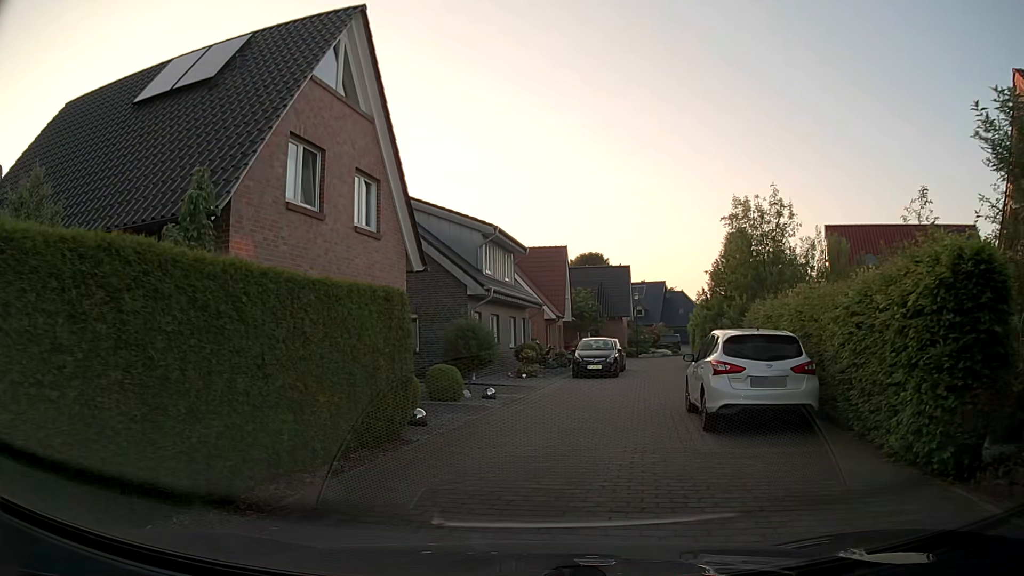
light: Day
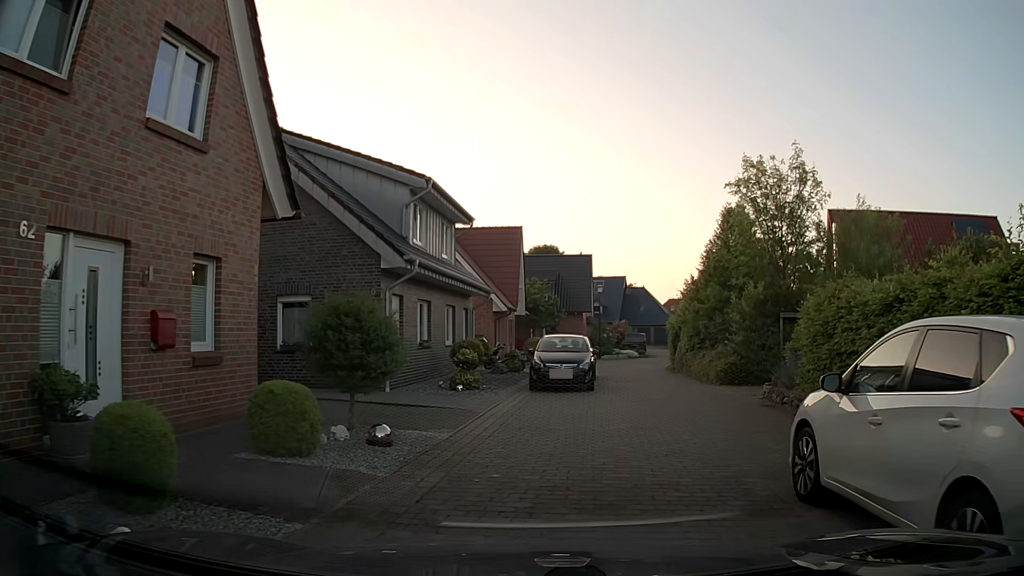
(+0.1, +7.4) m; +3°
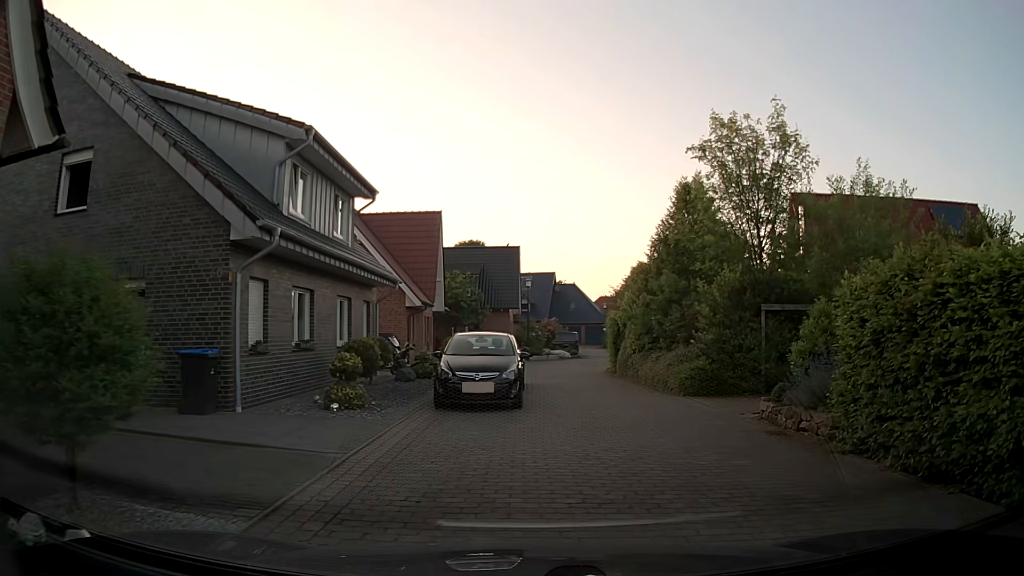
(+0.3, +4.8) m; +7°
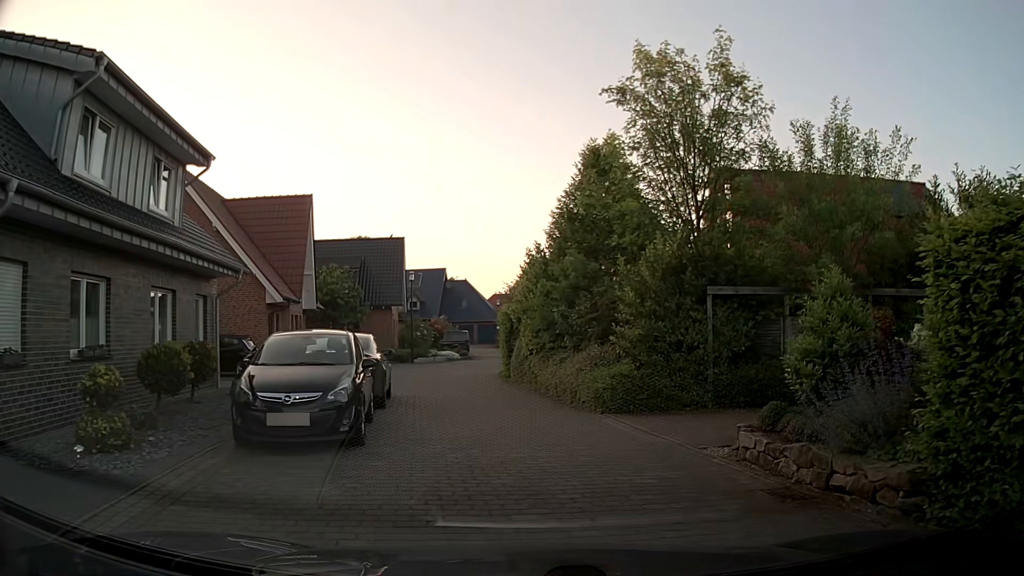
(+0.3, +4.6) m; +9°
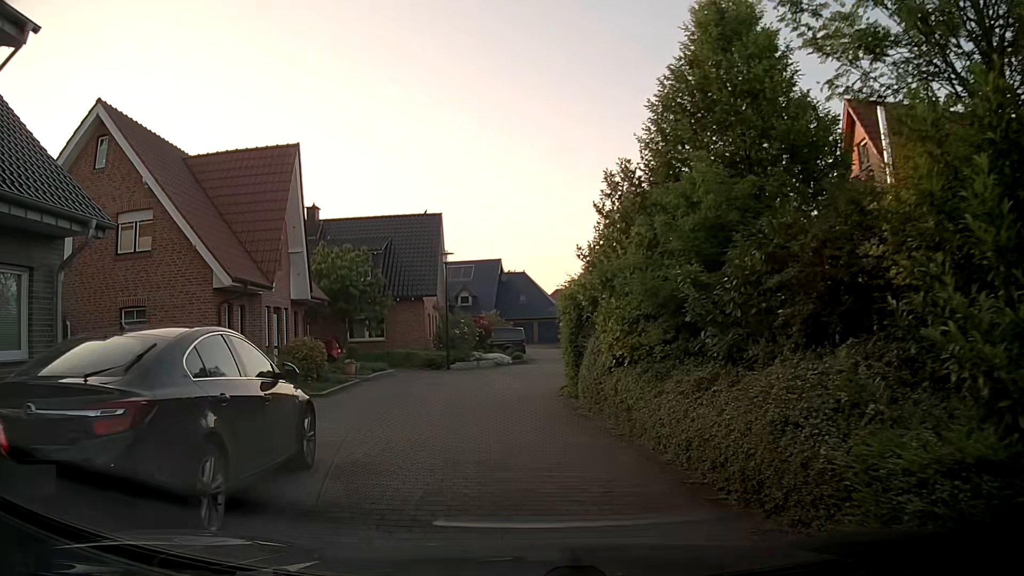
(-0.2, +9.3) m; -7°
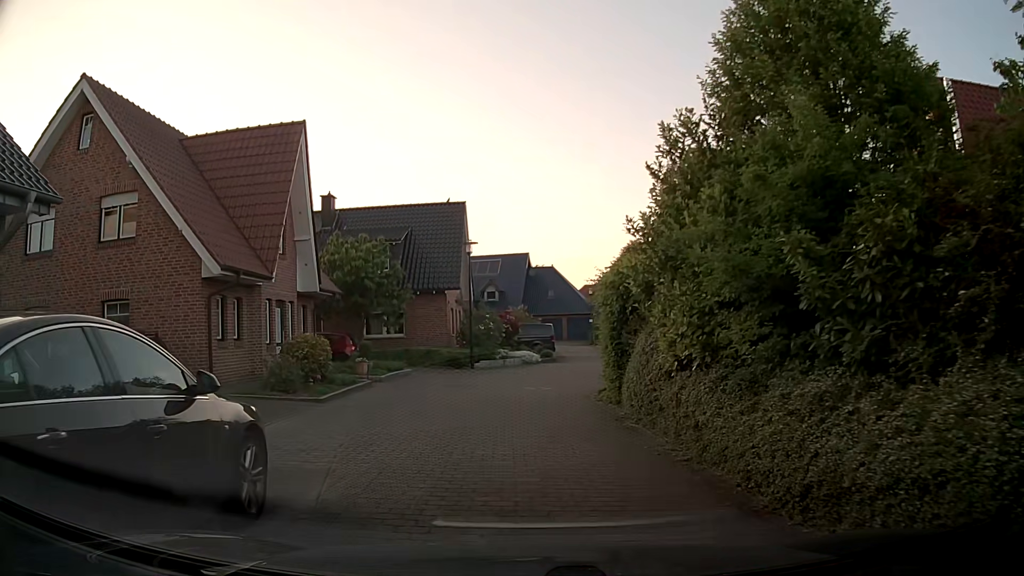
(0.0, +2.4) m; -2°
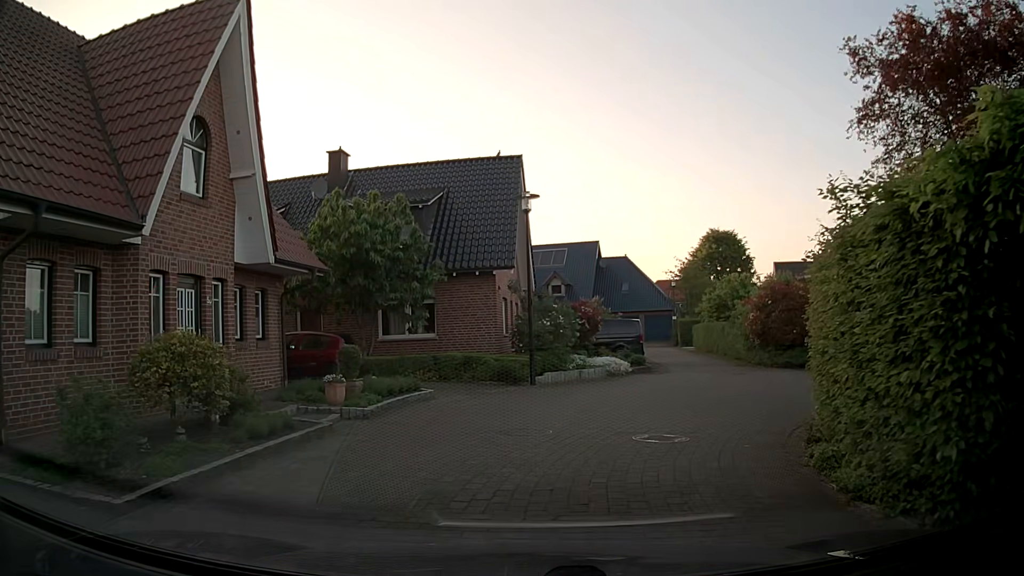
(-0.5, +9.6) m; -5°
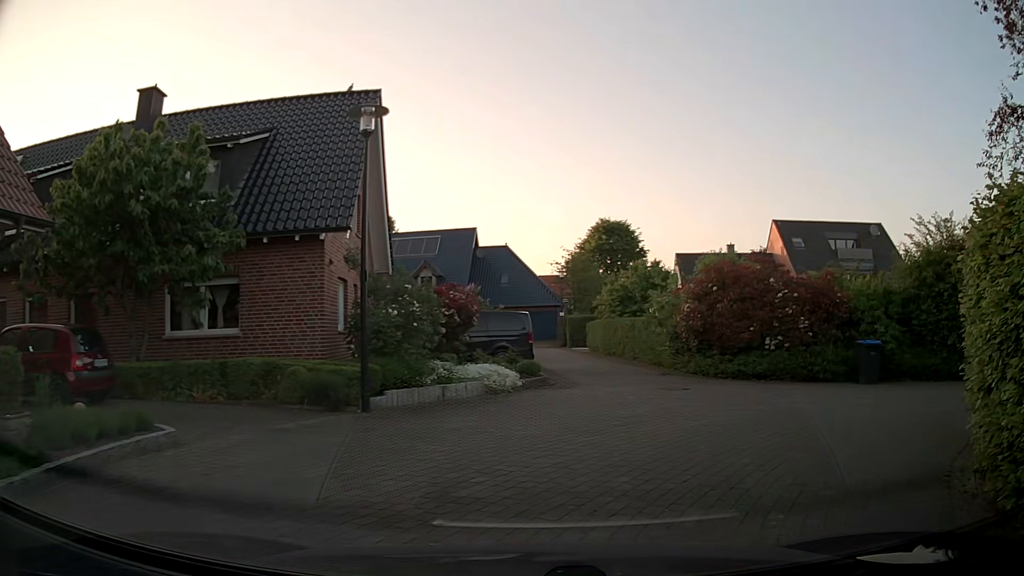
(+0.4, +7.2) m; +10°
(+3, +9) (+12, +14) (+22, +14) (+32, +14) (+42, +13) (+52, +12) (+62, +10) (+71, +8) (+81, +7) (+91, +7) m
